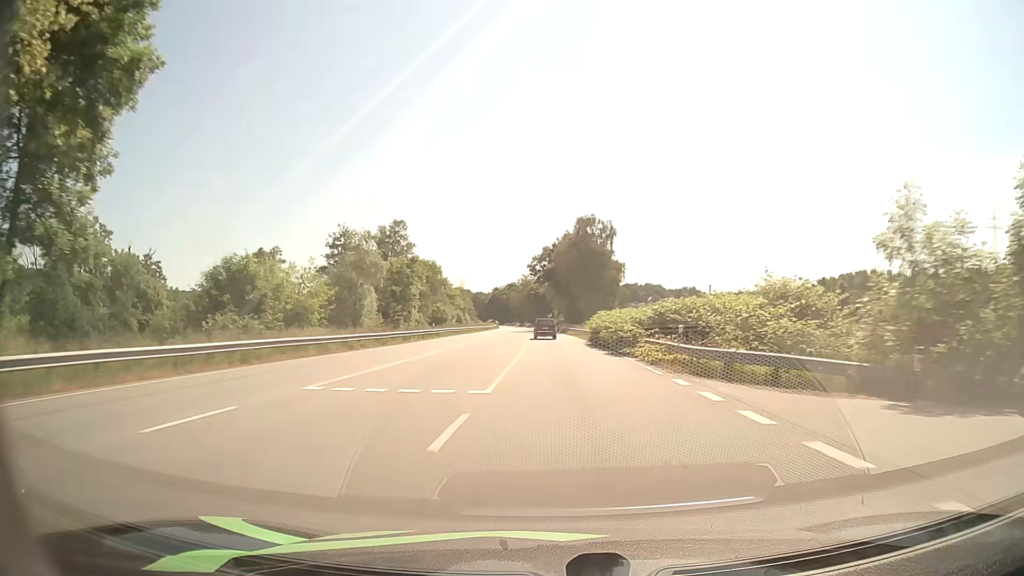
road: primary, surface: asphalt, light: Day
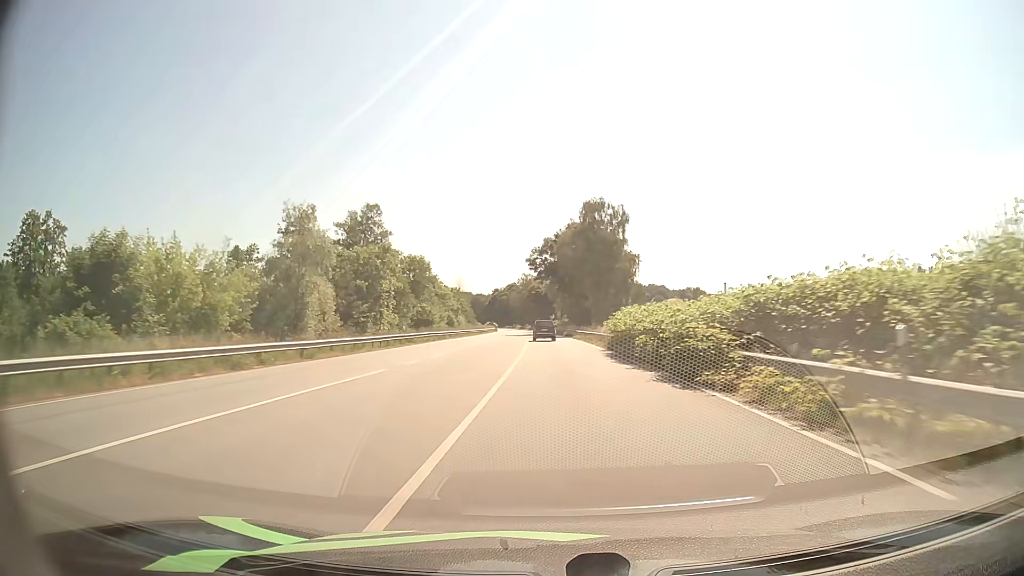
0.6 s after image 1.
(0.0, +13.7) m; 0°
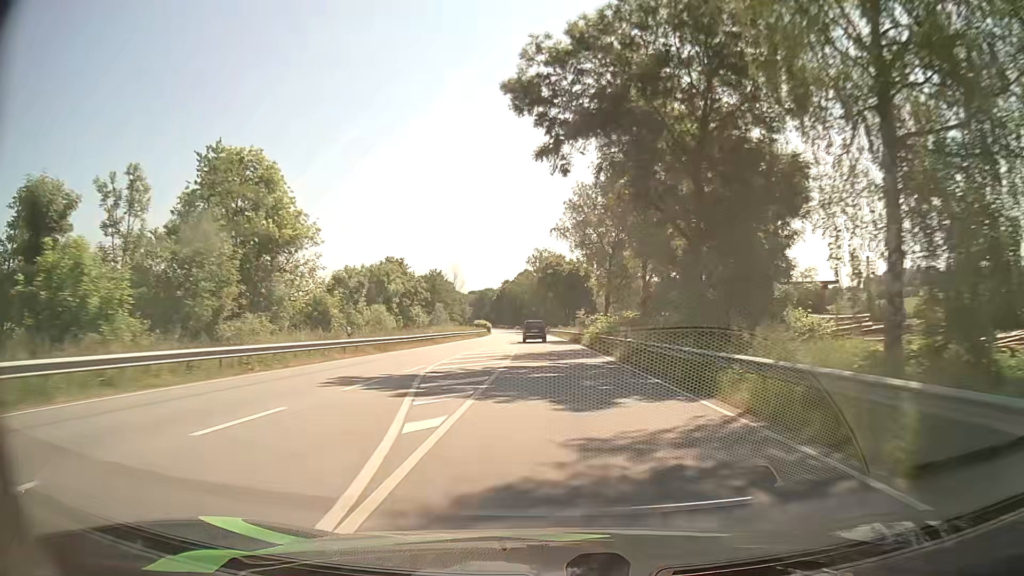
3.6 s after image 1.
(-0.8, +70.0) m; -2°
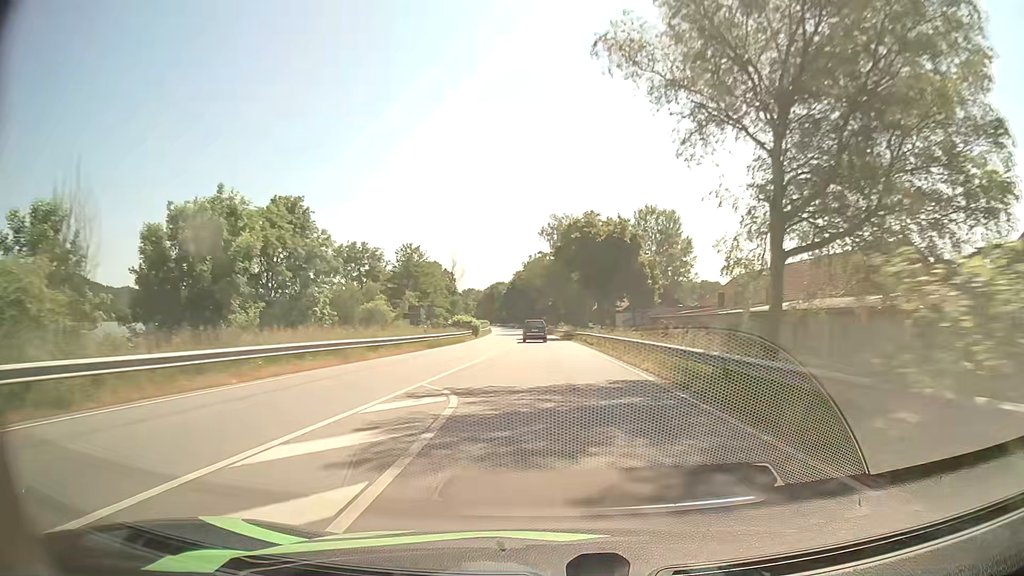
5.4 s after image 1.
(-0.6, +42.4) m; -2°
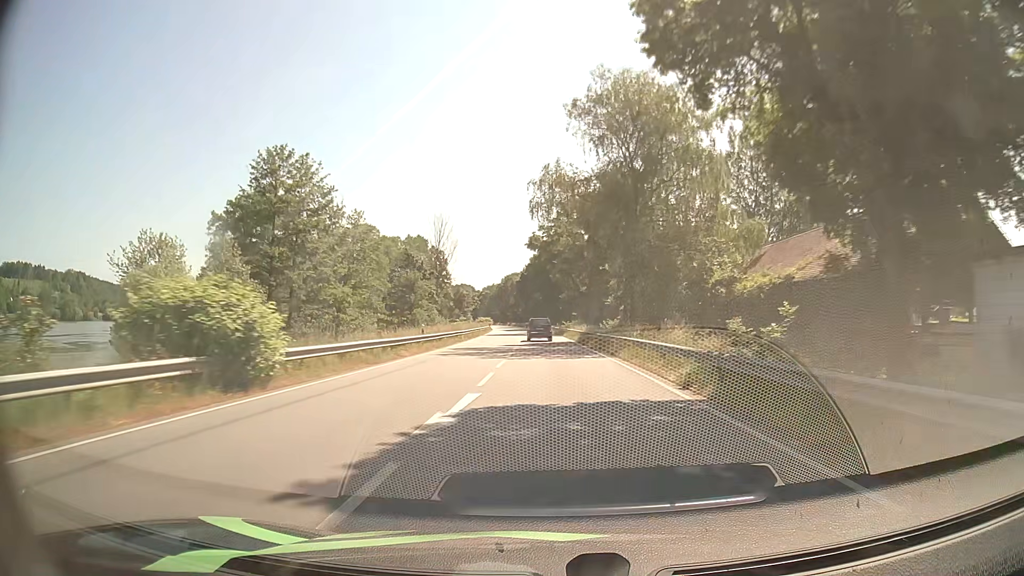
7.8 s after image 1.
(-0.8, +57.1) m; -2°
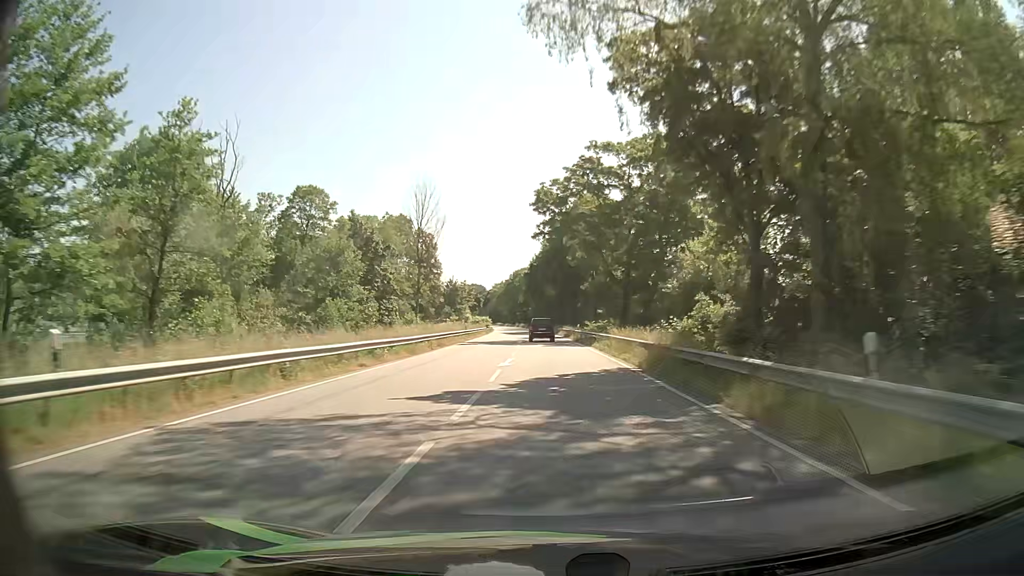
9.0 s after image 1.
(-0.3, +28.8) m; -1°
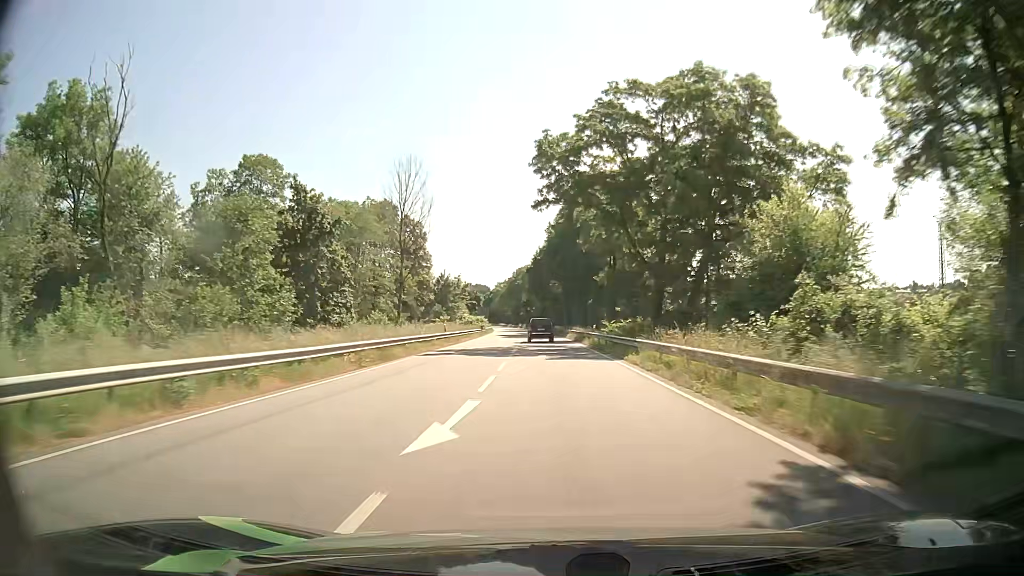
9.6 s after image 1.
(0.0, +14.5) m; 0°
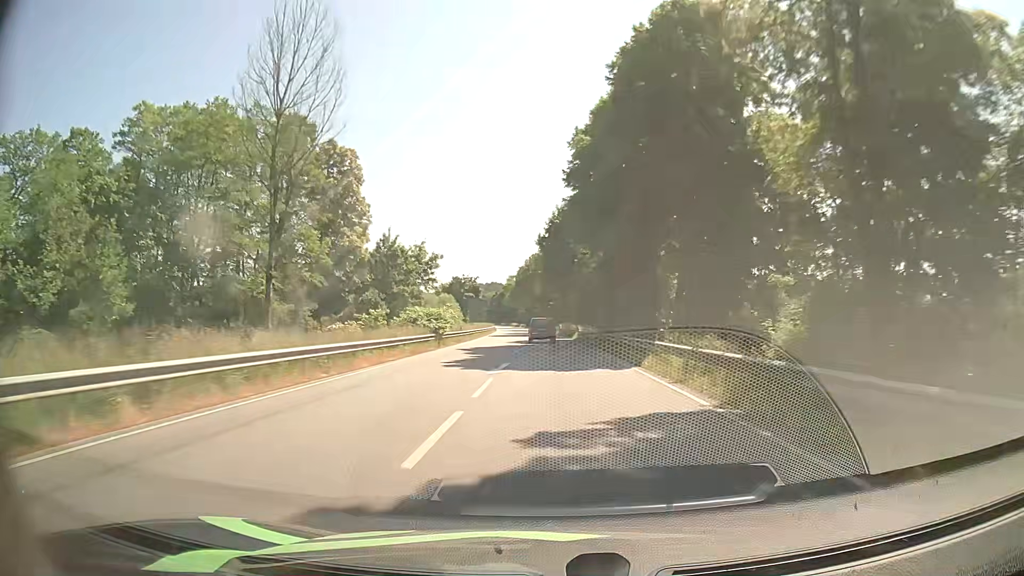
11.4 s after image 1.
(-0.6, +43.4) m; -2°
(0, +10) (0, +20) (0, +30) (0, +40) (-1, +50) (-1, +60) (-1, +70) (-2, +80) (-2, +90) (-2, +100) m
